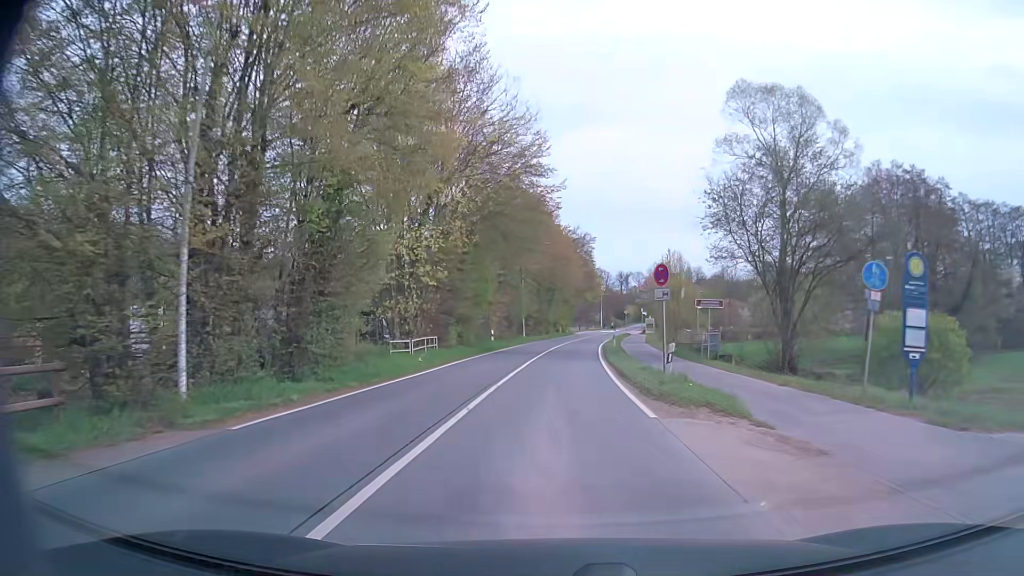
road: secondary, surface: asphalt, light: Day
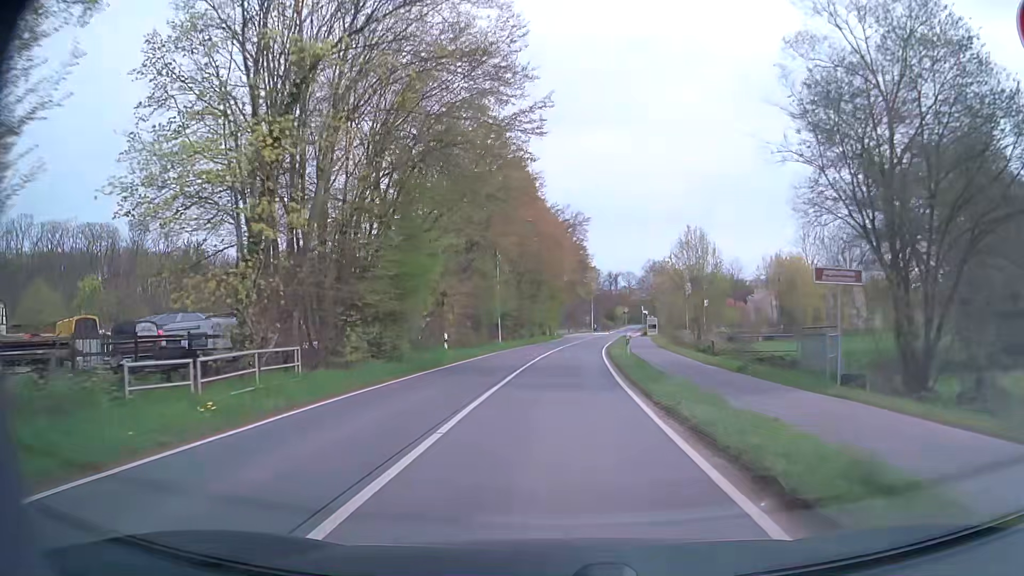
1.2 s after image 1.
(+0.1, +15.3) m; +1°
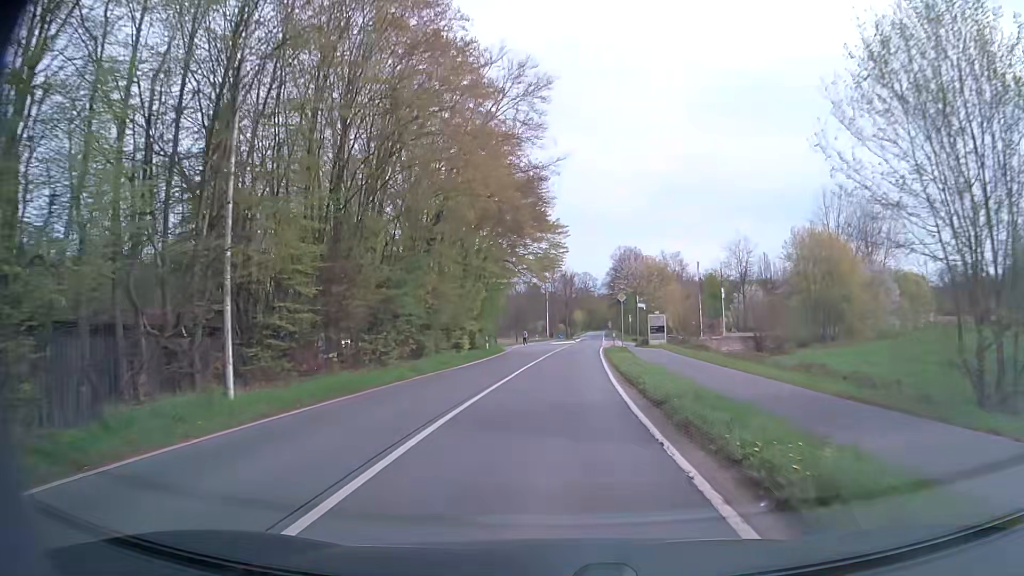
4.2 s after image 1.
(+1.2, +37.9) m; +3°
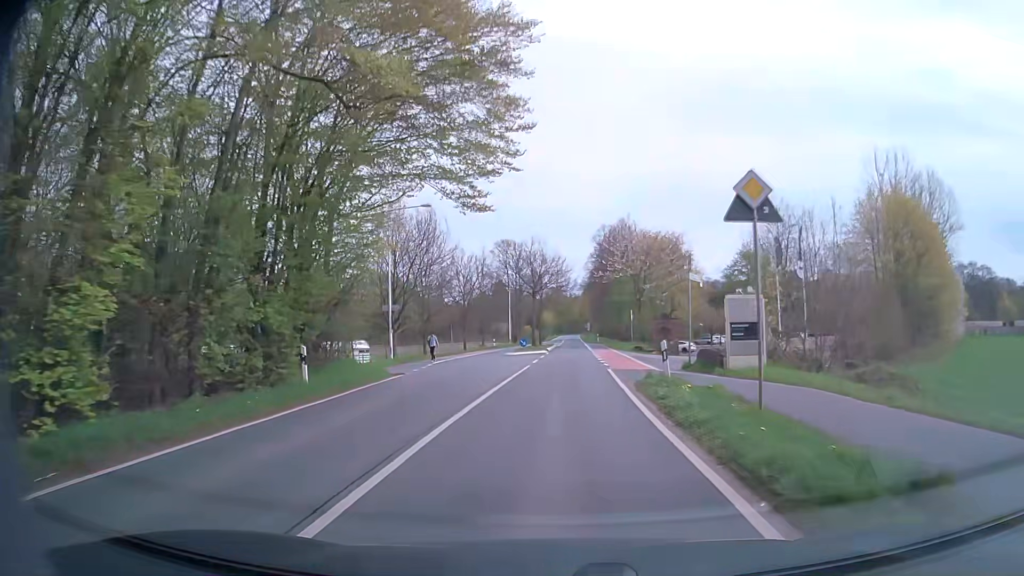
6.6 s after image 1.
(+0.9, +30.3) m; +3°
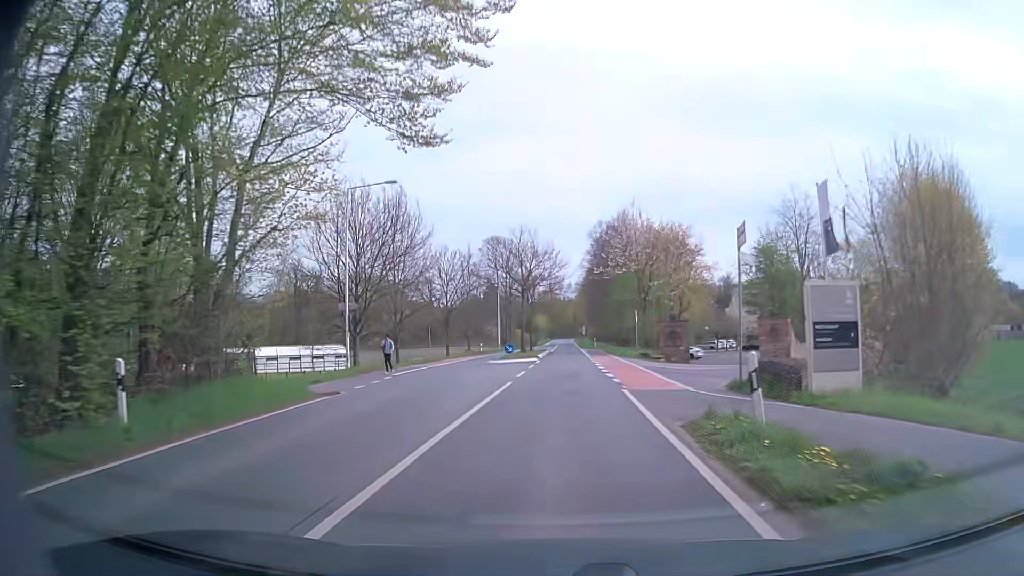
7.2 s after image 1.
(+0.1, +7.6) m; +1°
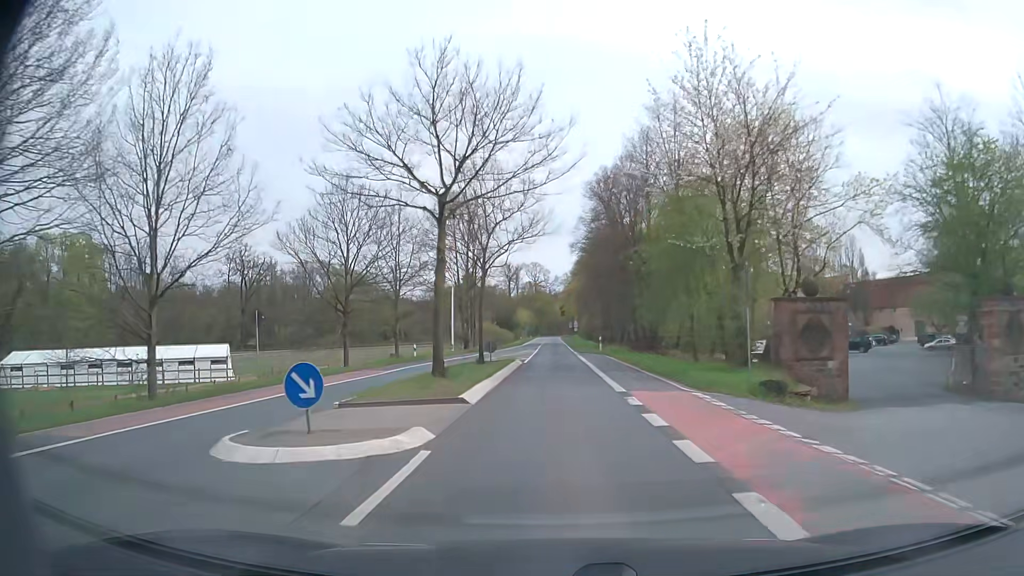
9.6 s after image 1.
(+0.3, +30.4) m; +1°
(0, +10) (0, +20) (0, +30) (0, +40) (0, +50) (0, +60) (0, +70) (-1, +80) (-1, +90) (-1, +100) m
